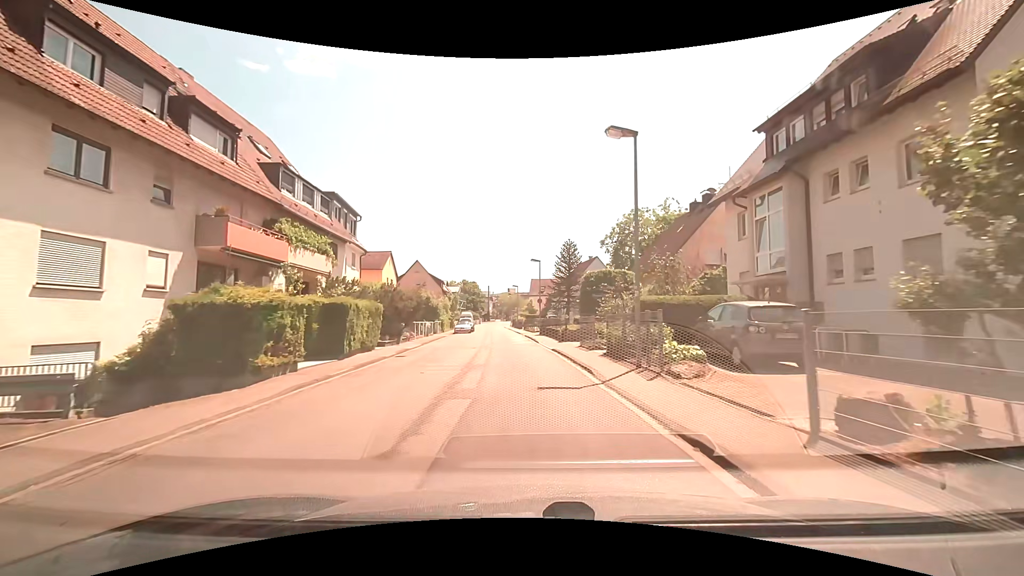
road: tertiary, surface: asphalt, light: Day
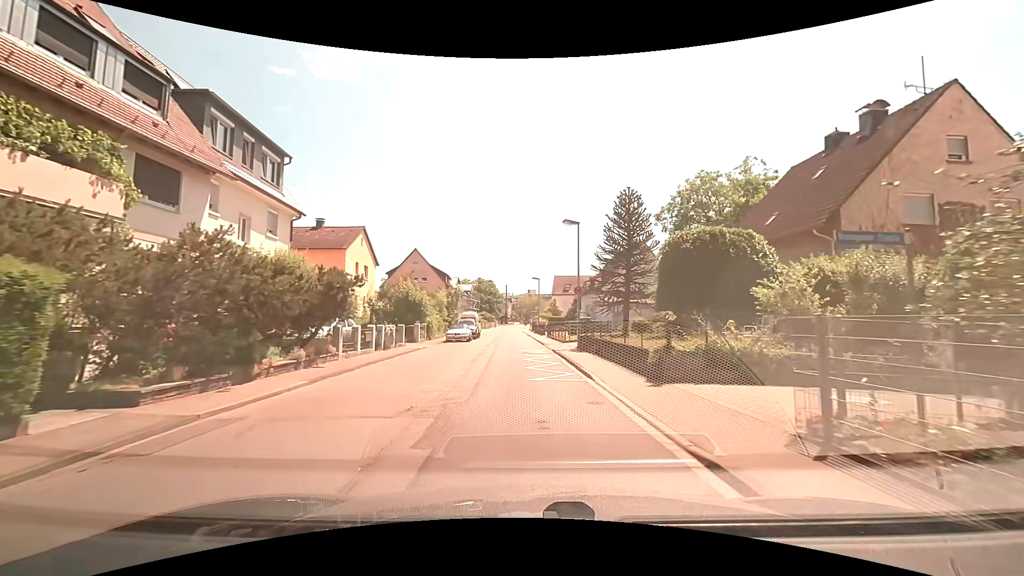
(-0.4, +16.7) m; -3°
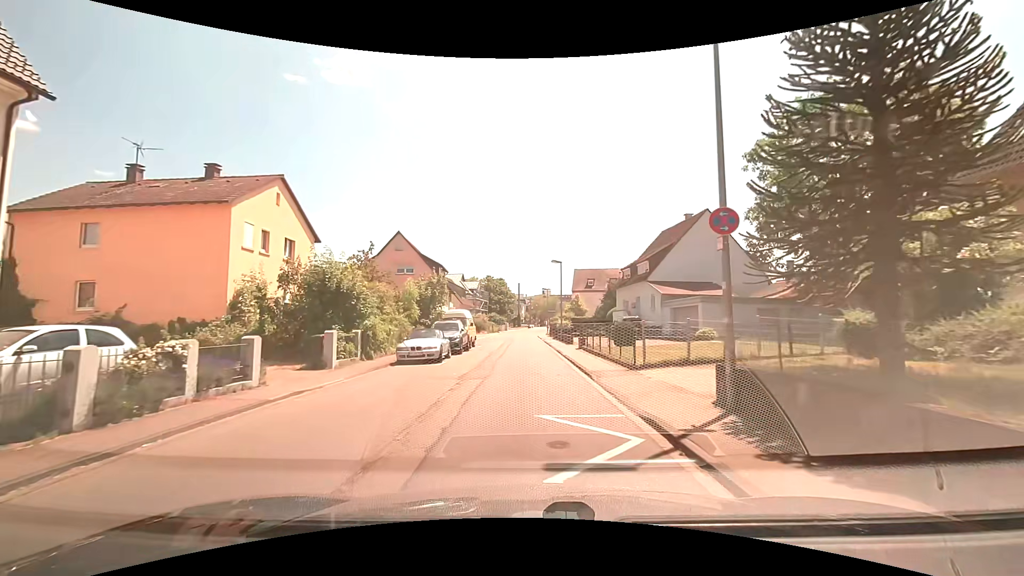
(-0.2, +16.3) m; -1°
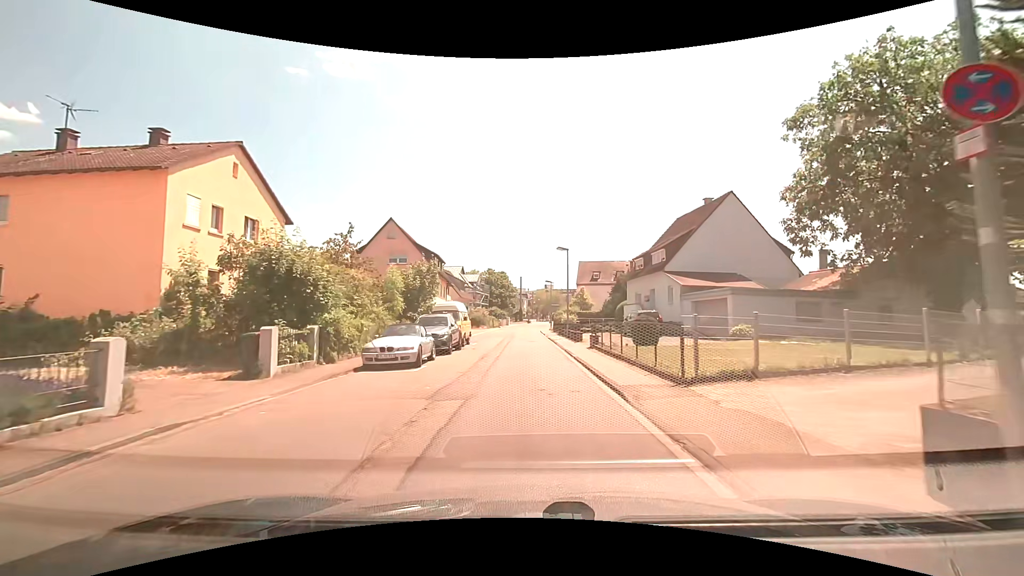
(-0.1, +4.1) m; -1°
